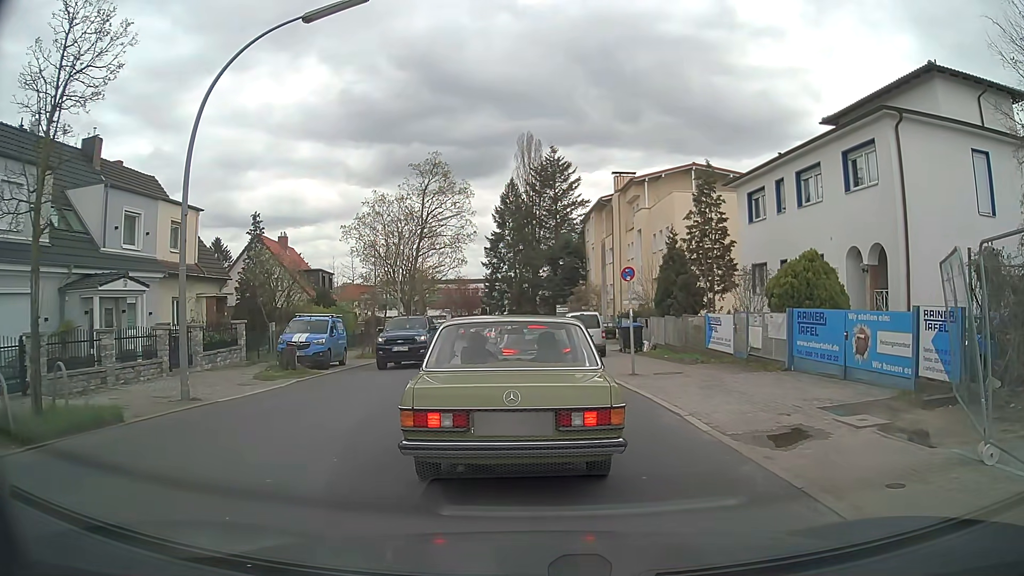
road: tertiary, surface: asphalt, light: Day
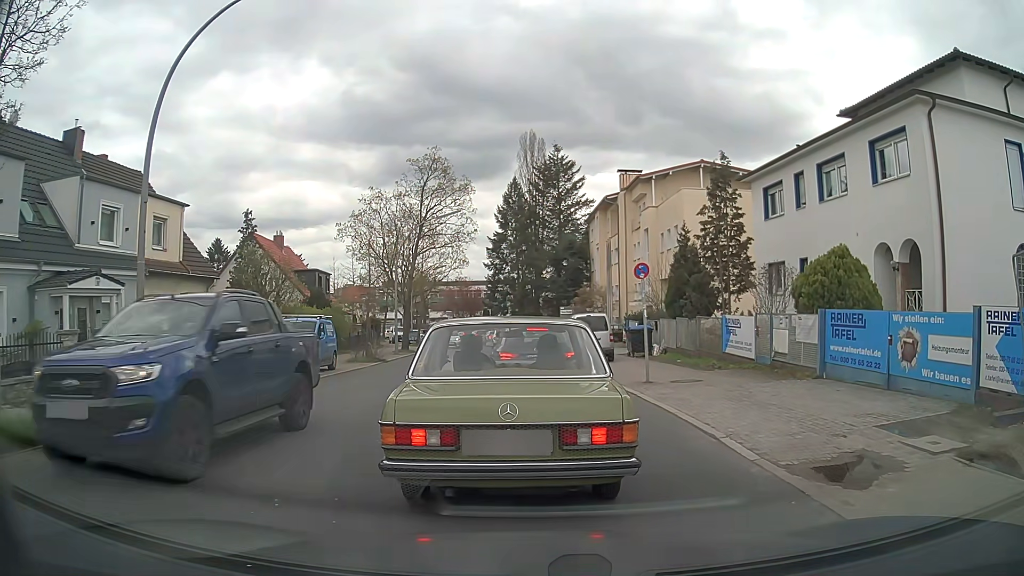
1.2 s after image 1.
(0.0, +1.7) m; +1°
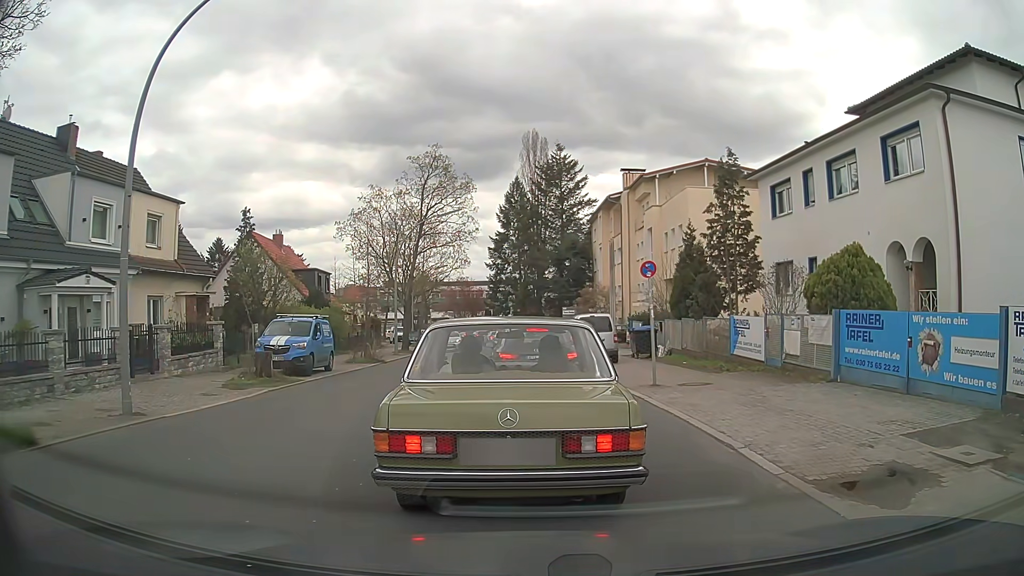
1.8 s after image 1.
(0.0, +0.6) m; 0°
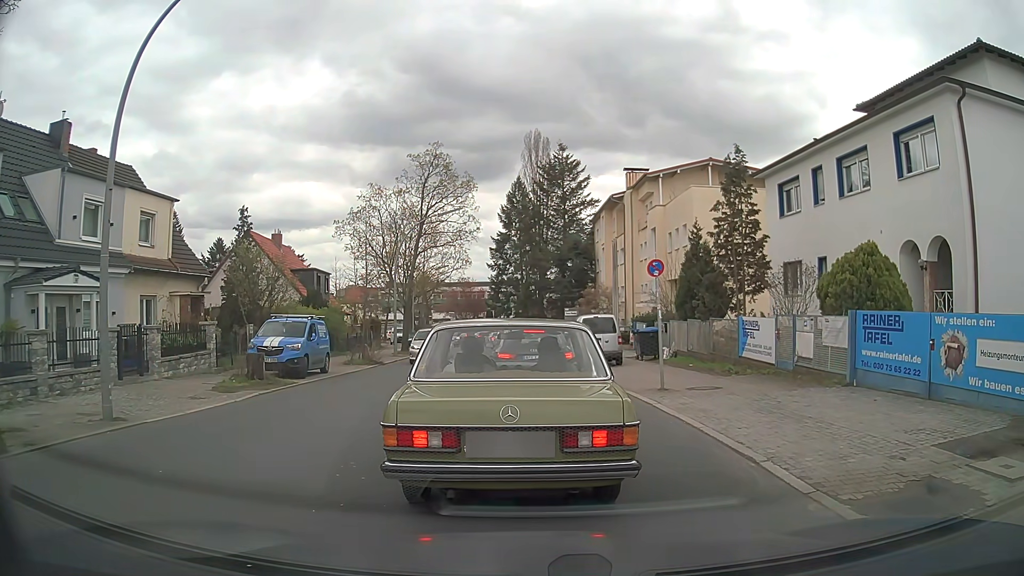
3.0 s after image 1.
(0.0, +0.7) m; 0°
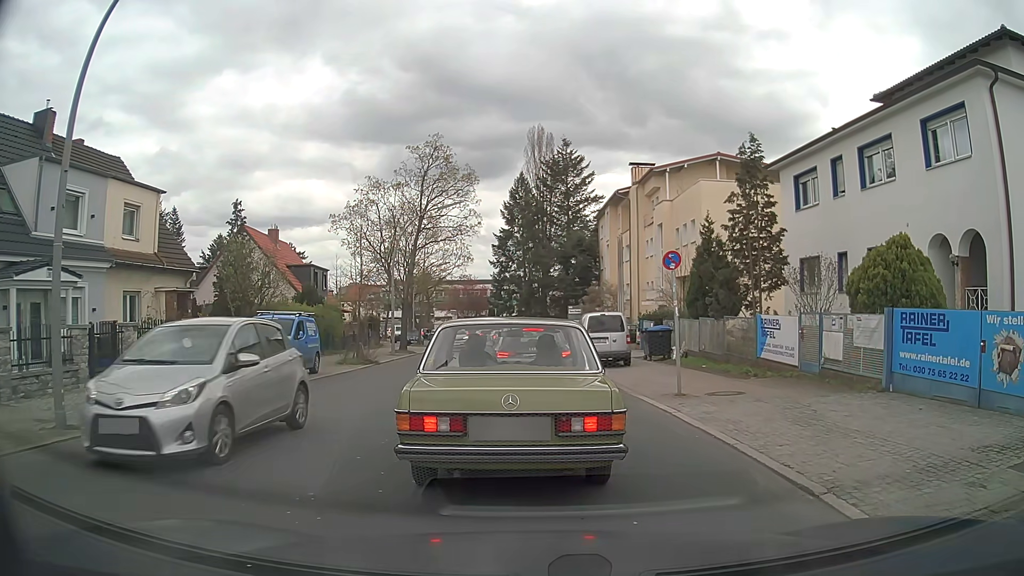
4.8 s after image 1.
(0.0, +1.4) m; 0°
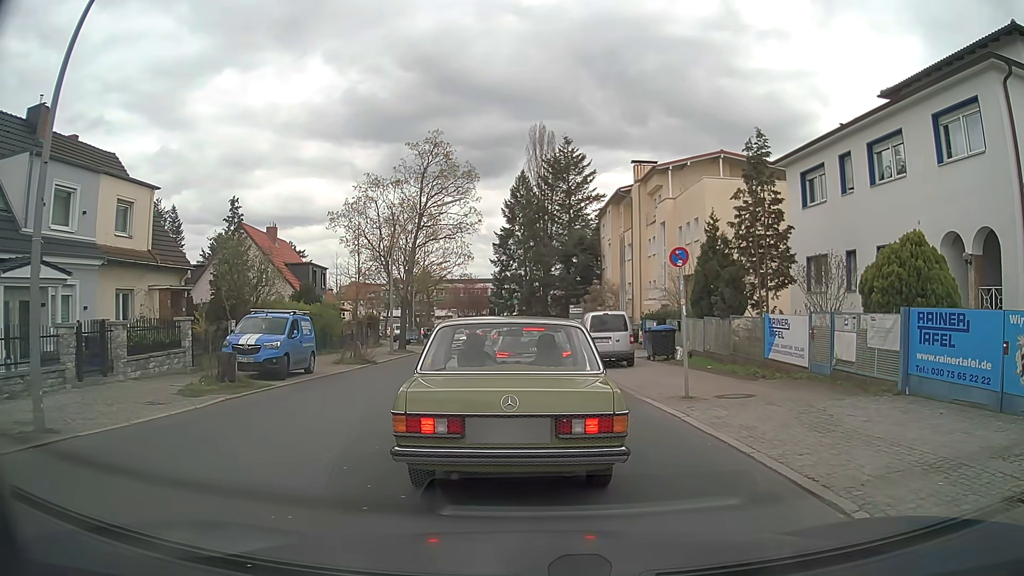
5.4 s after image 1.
(0.0, +0.6) m; 0°
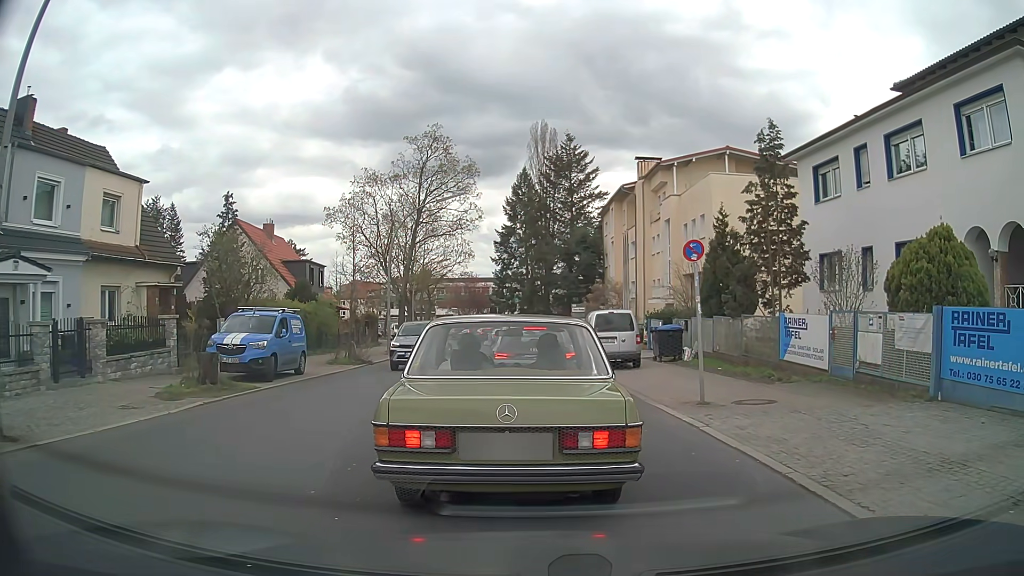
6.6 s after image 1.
(0.0, +1.0) m; 0°
